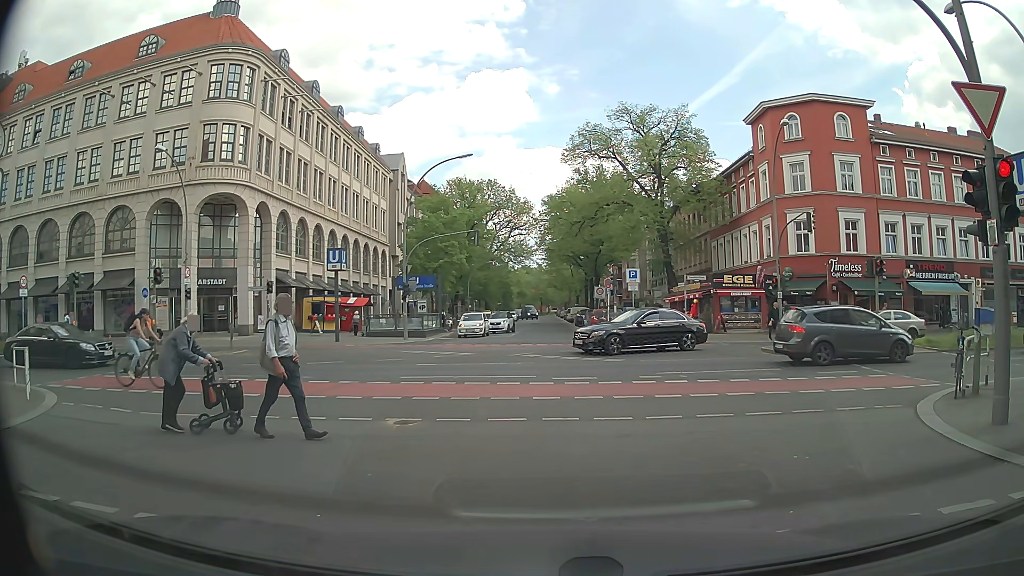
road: residential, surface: asphalt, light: Day
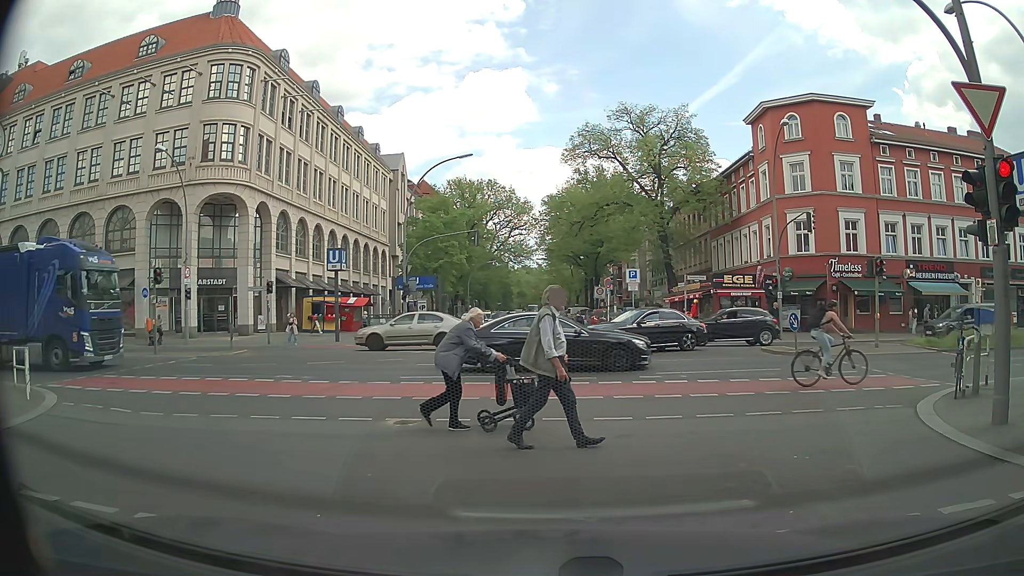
(0.0, 0.0) m; 0°
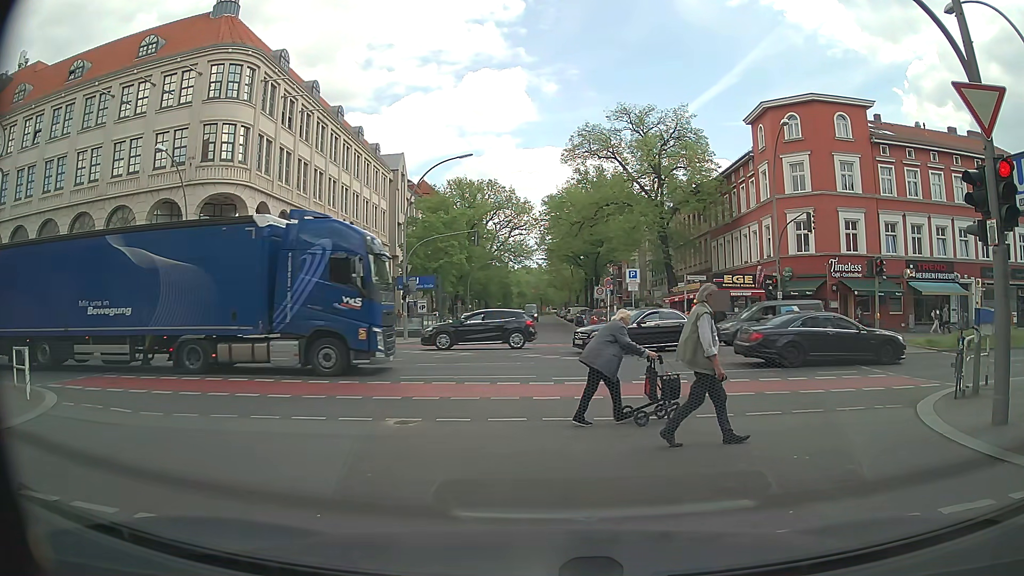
(0.0, 0.0) m; 0°
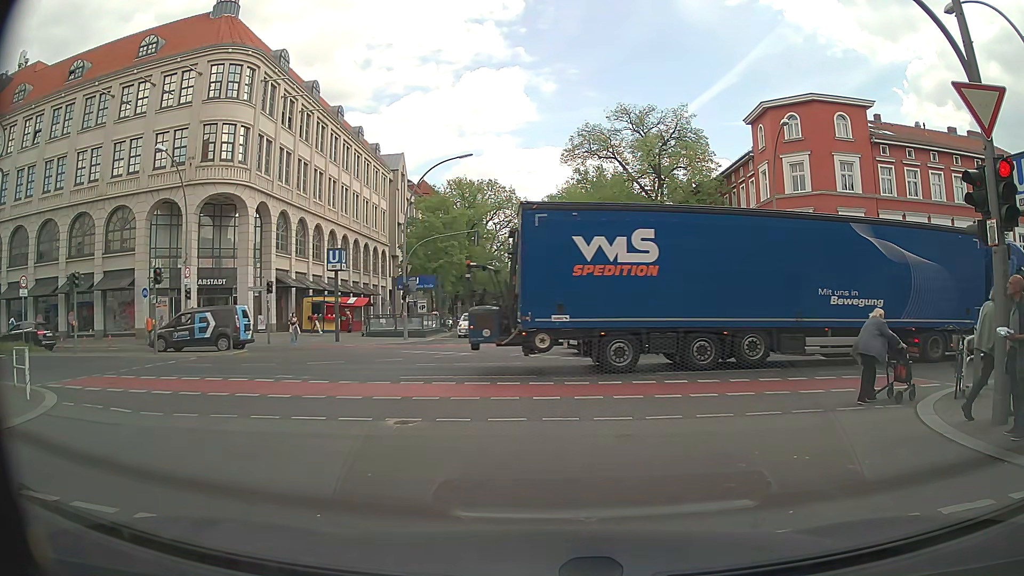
(0.0, 0.0) m; 0°
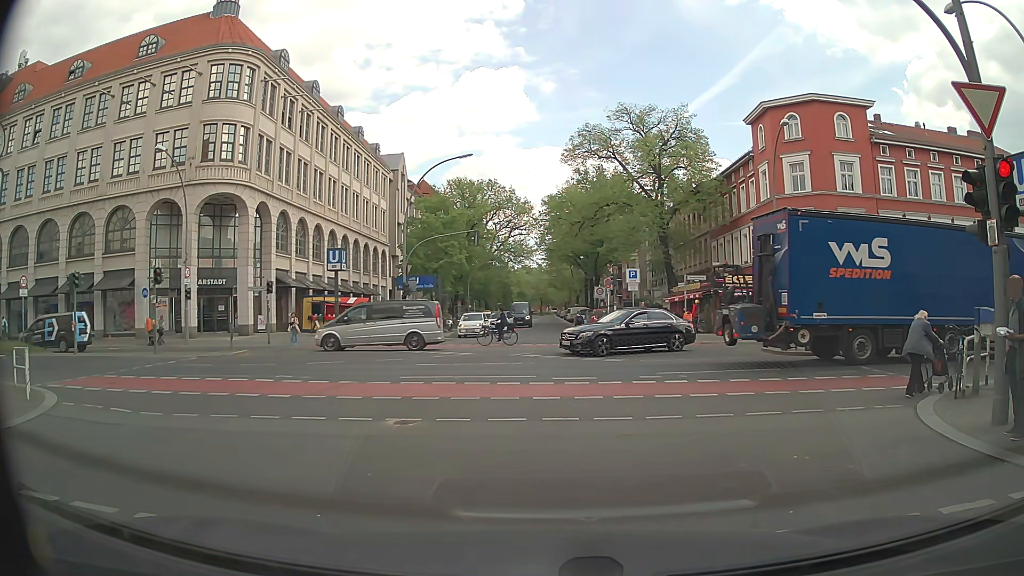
(0.0, 0.0) m; 0°
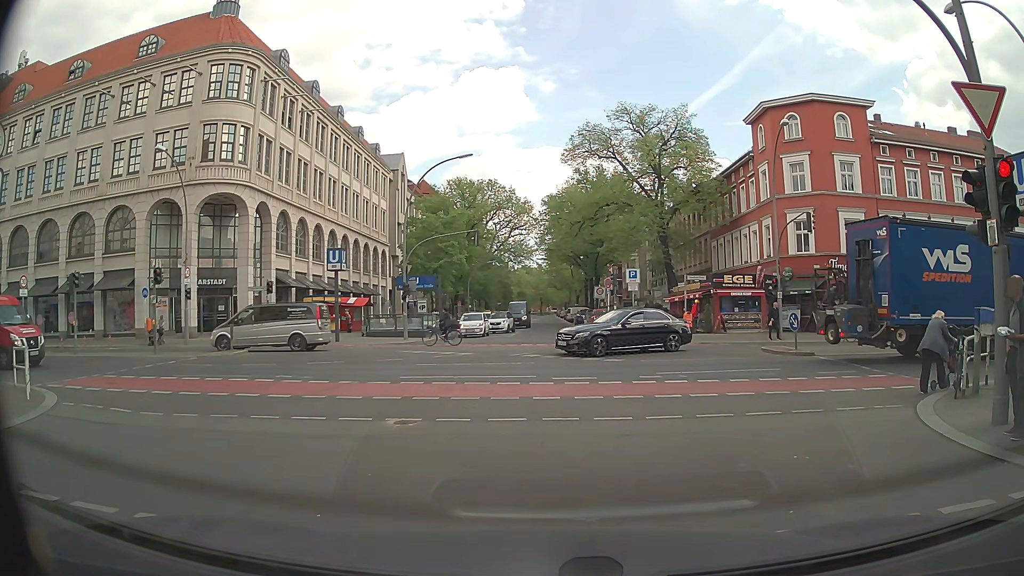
(0.0, 0.0) m; 0°
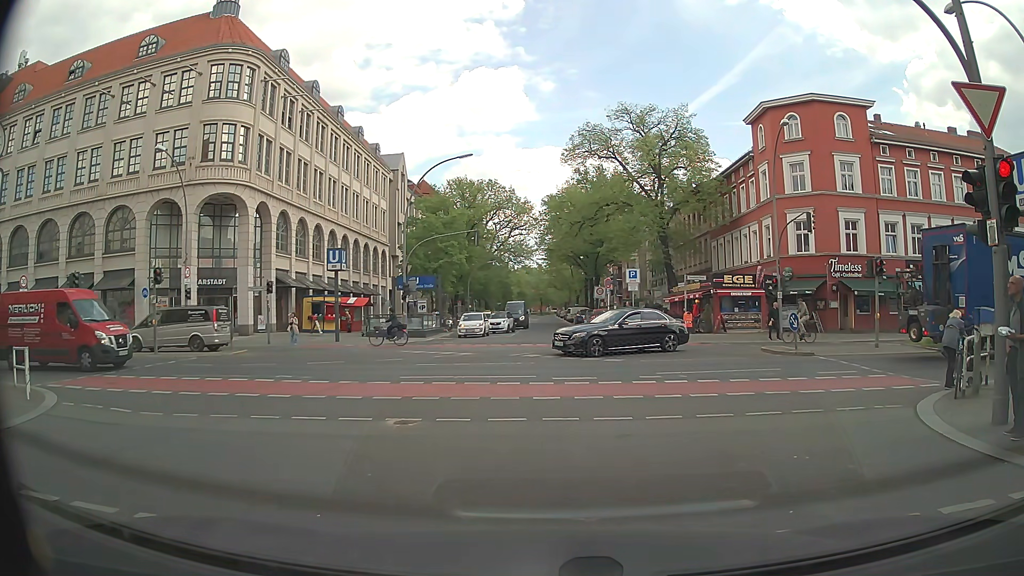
(0.0, 0.0) m; 0°
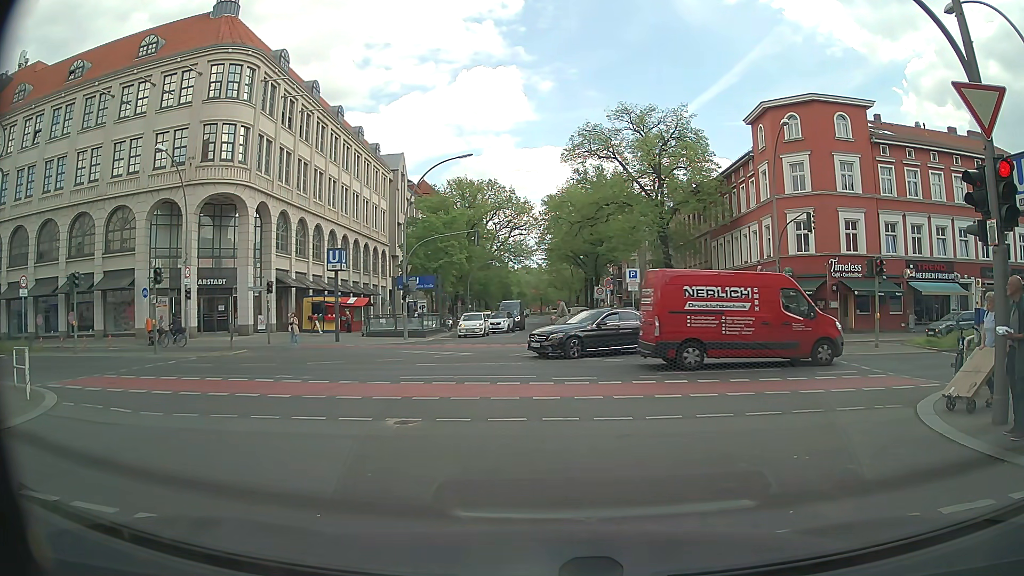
(0.0, 0.0) m; 0°
(0, +10) (-1, +20) (-1, +30) (-1, +40) (-2, +50) (-2, +60) (-2, +70) (-2, +80) (-3, +90) (-3, +100) m
